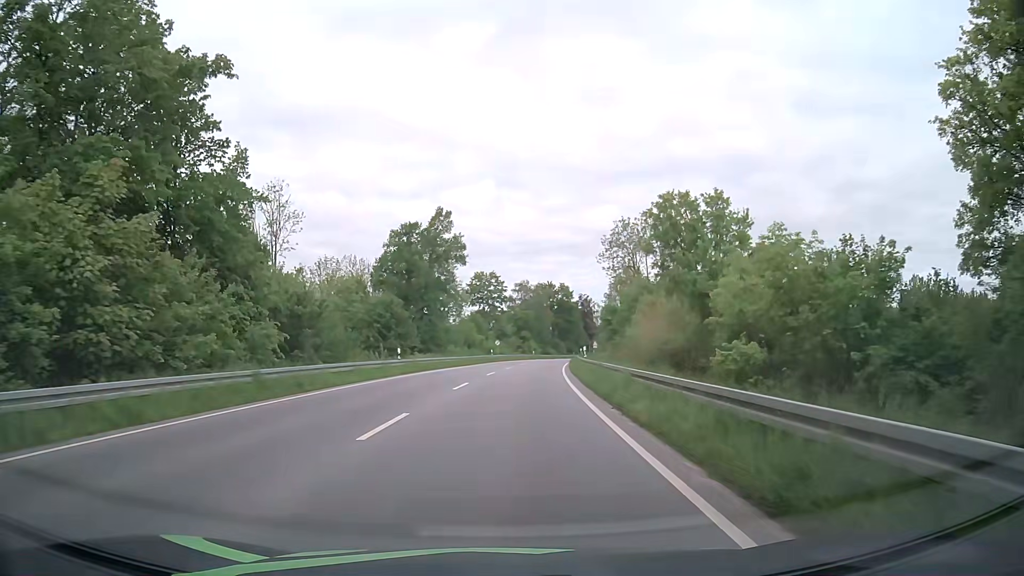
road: primary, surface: asphalt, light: Day
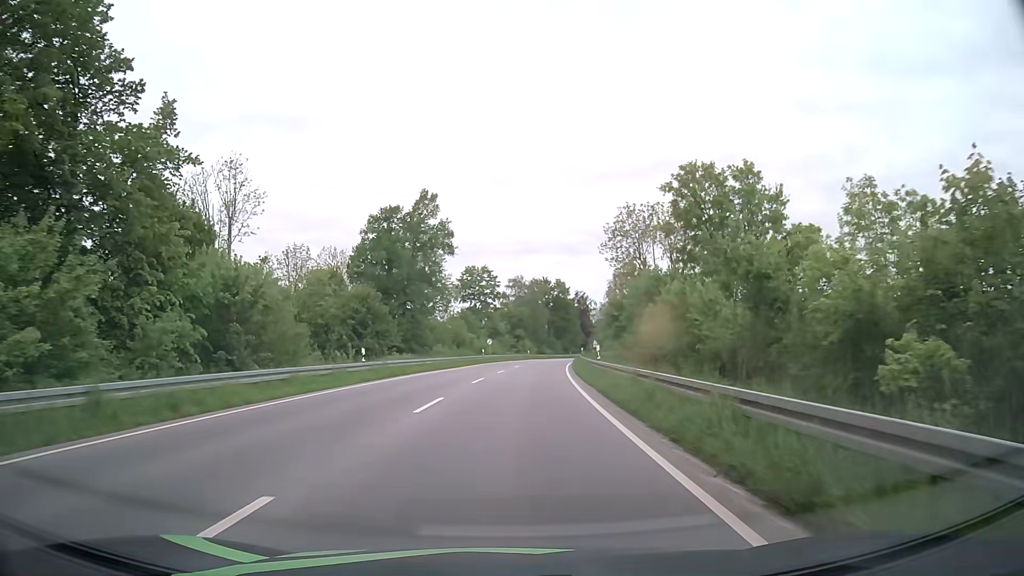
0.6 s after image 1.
(+0.1, +7.7) m; +1°
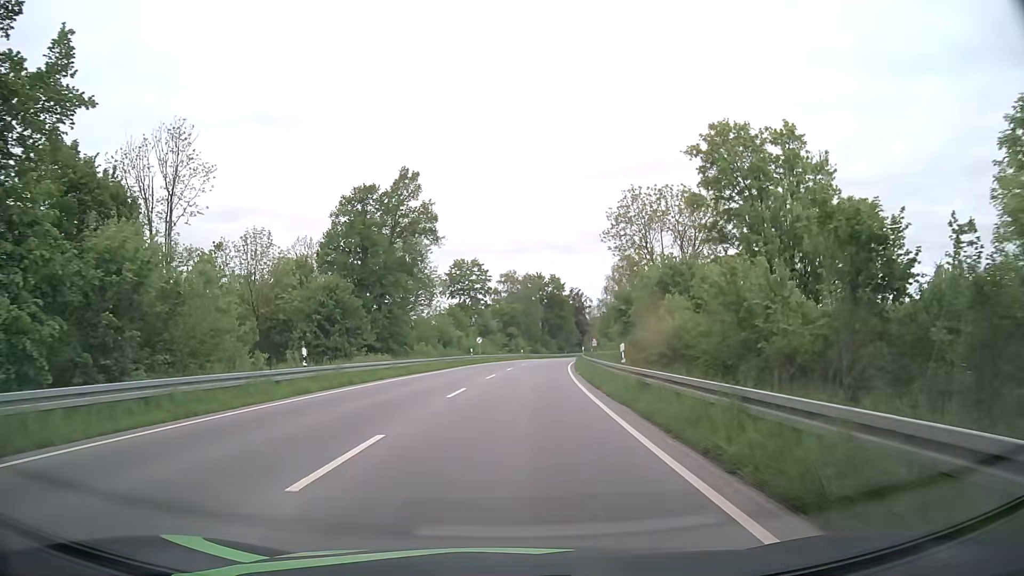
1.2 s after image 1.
(+0.1, +7.7) m; +1°
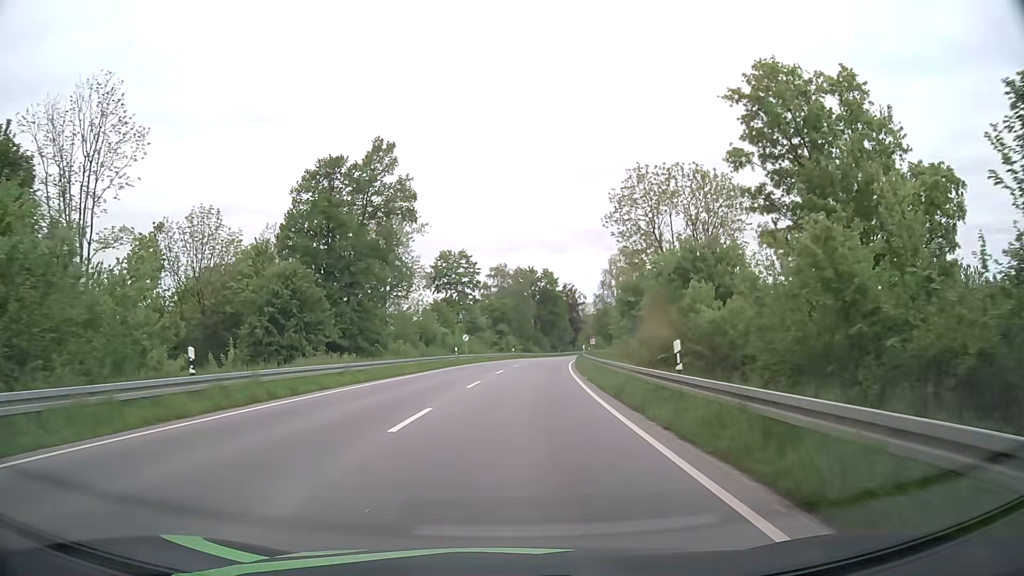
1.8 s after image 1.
(0.0, +7.7) m; 0°
